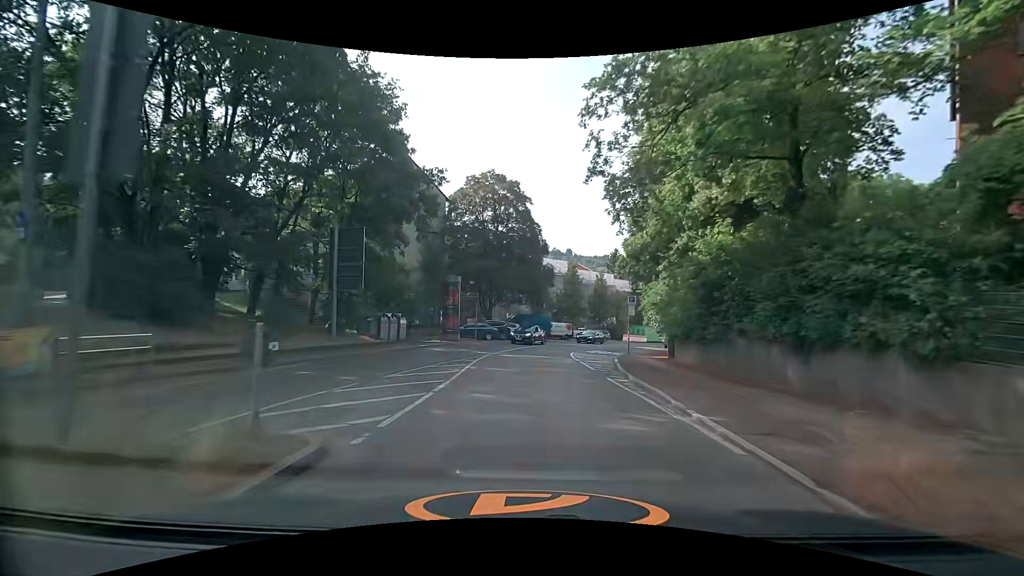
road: secondary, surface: asphalt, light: Day
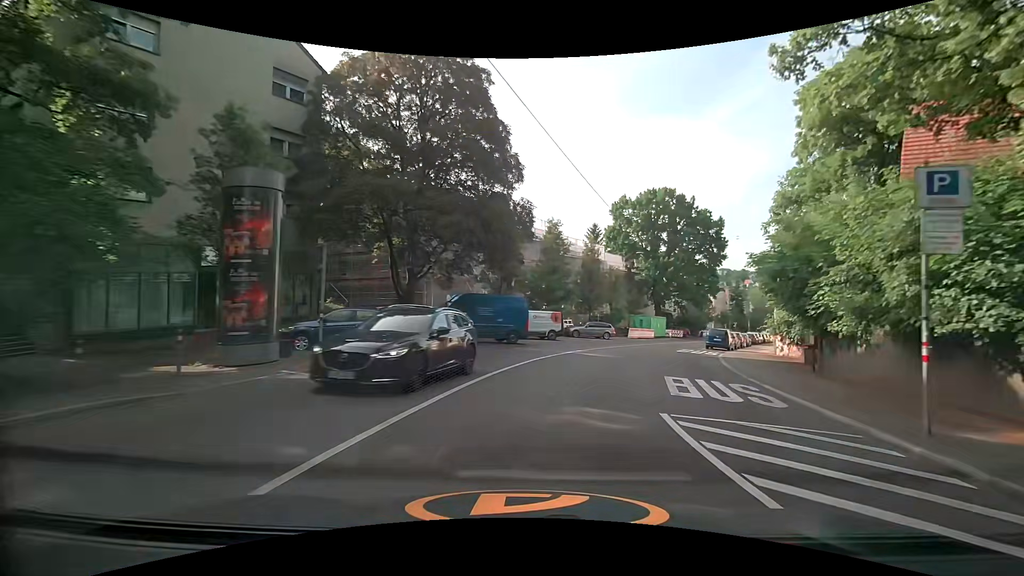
(+0.3, +24.5) m; +5°
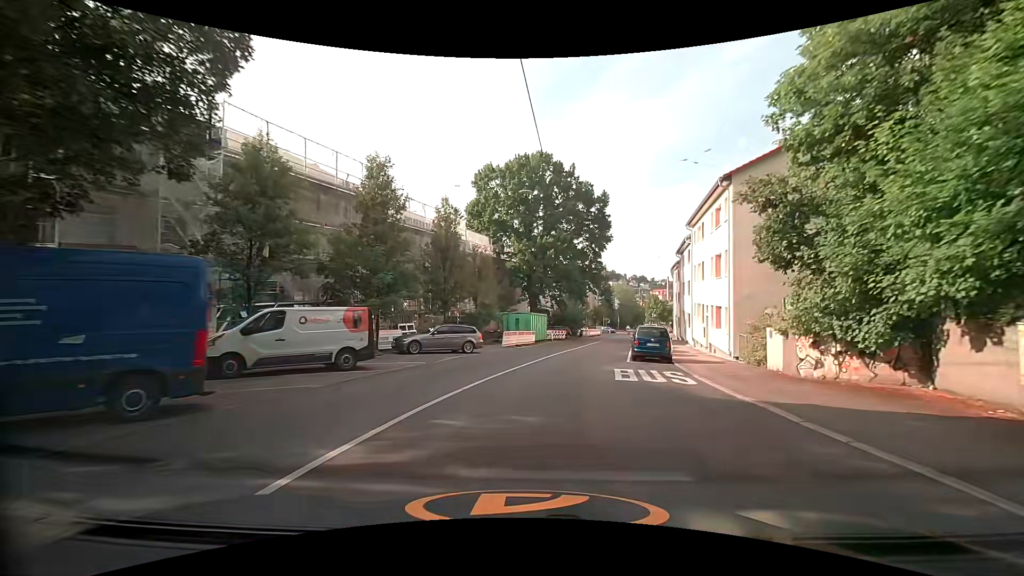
(+2.5, +17.9) m; +15°
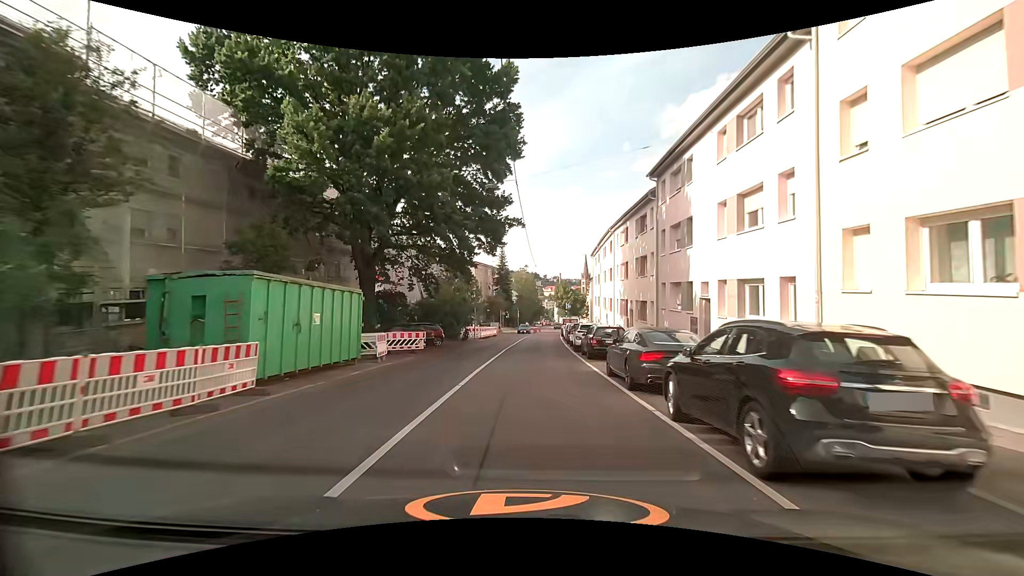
(+3.7, +30.1) m; +12°
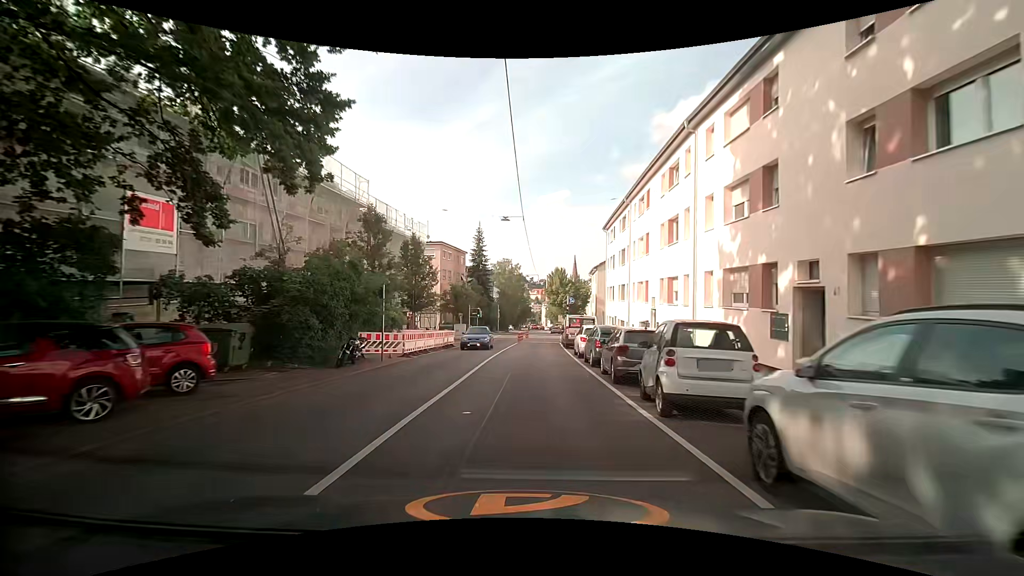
(+0.5, +24.4) m; +3°
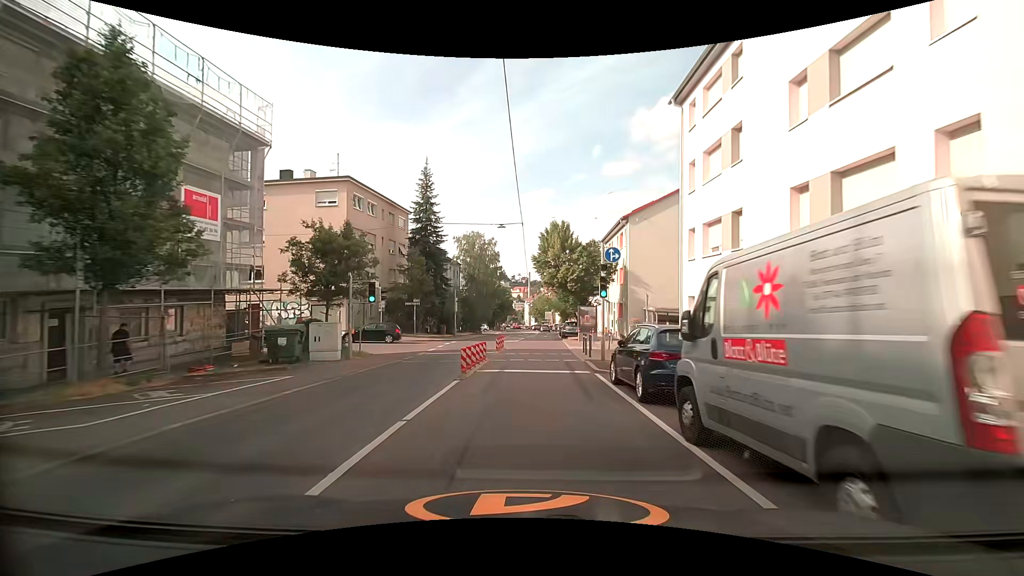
(-0.1, +30.4) m; +1°
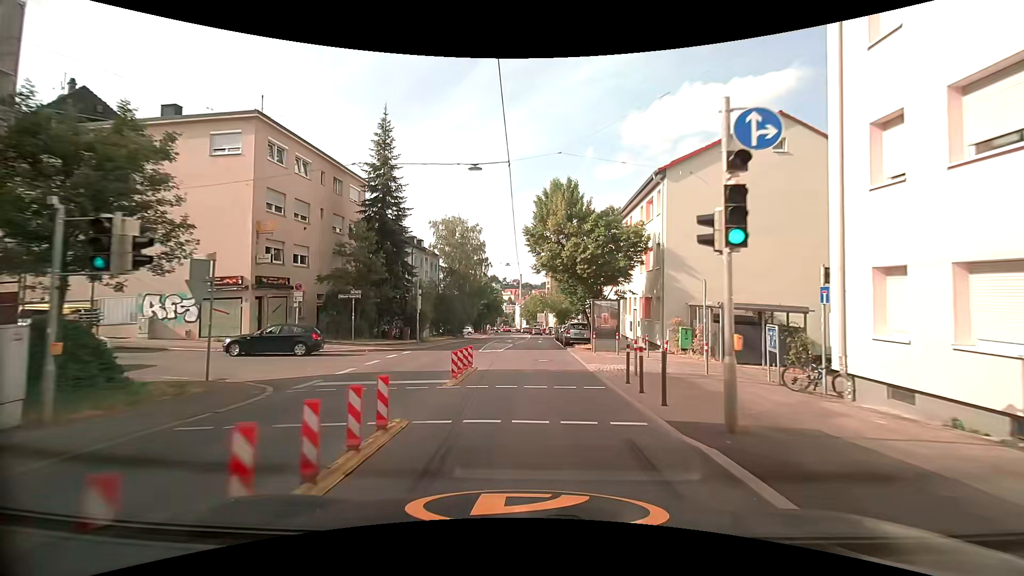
(+0.1, +12.1) m; +1°
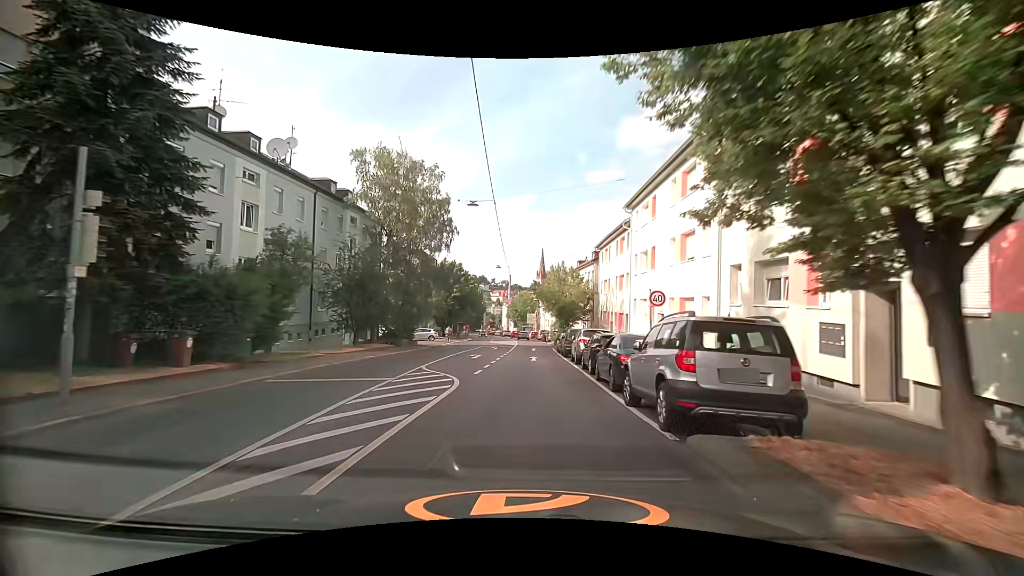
(+0.3, +24.2) m; +1°
(0, +10) (0, +20) (0, +30) (+1, +40) (+1, +50) (+1, +60) (+1, +70) (+1, +80) (0, +90) (0, +100) m
